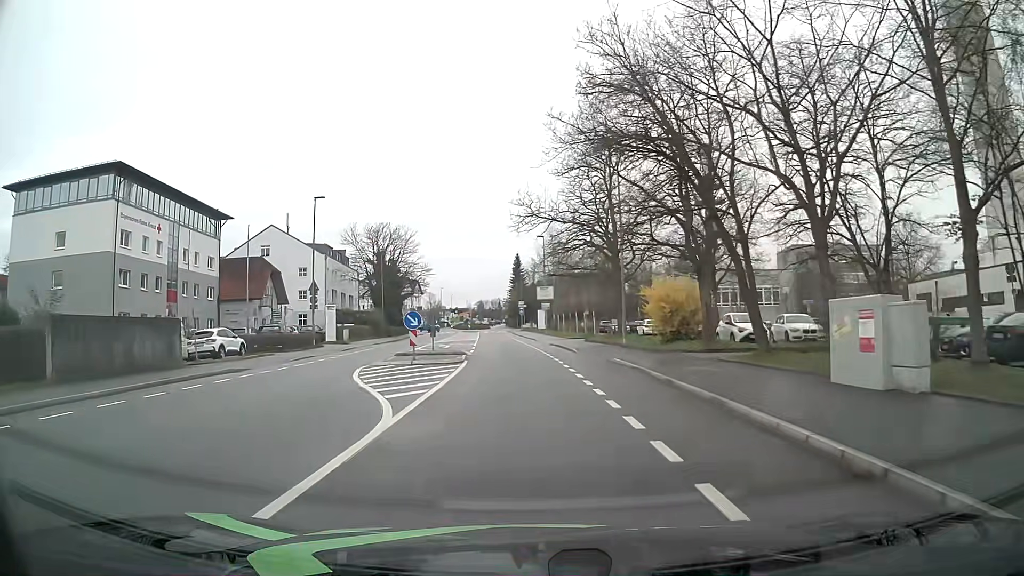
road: tertiary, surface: asphalt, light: Day
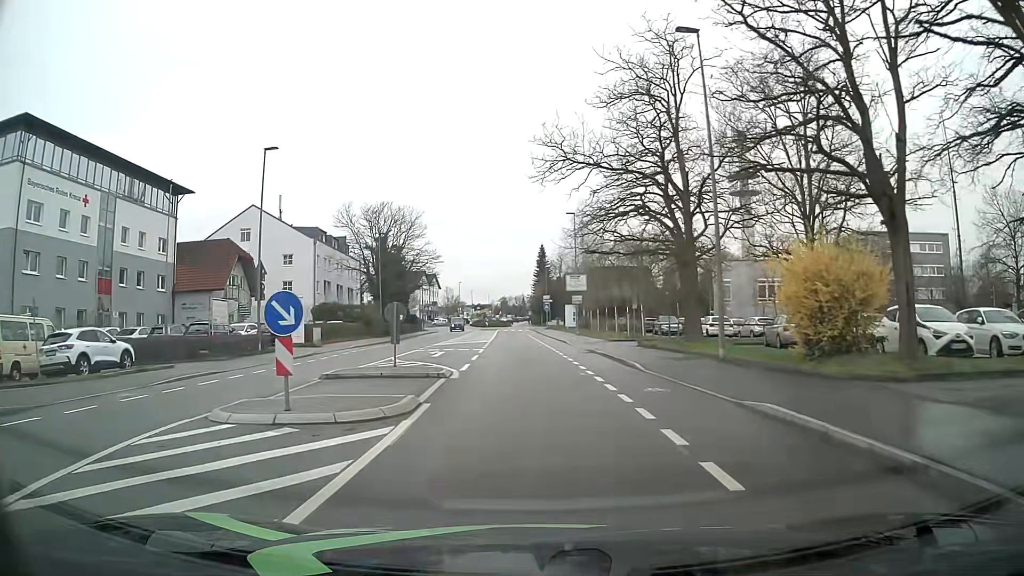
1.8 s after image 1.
(-0.2, +13.4) m; -2°
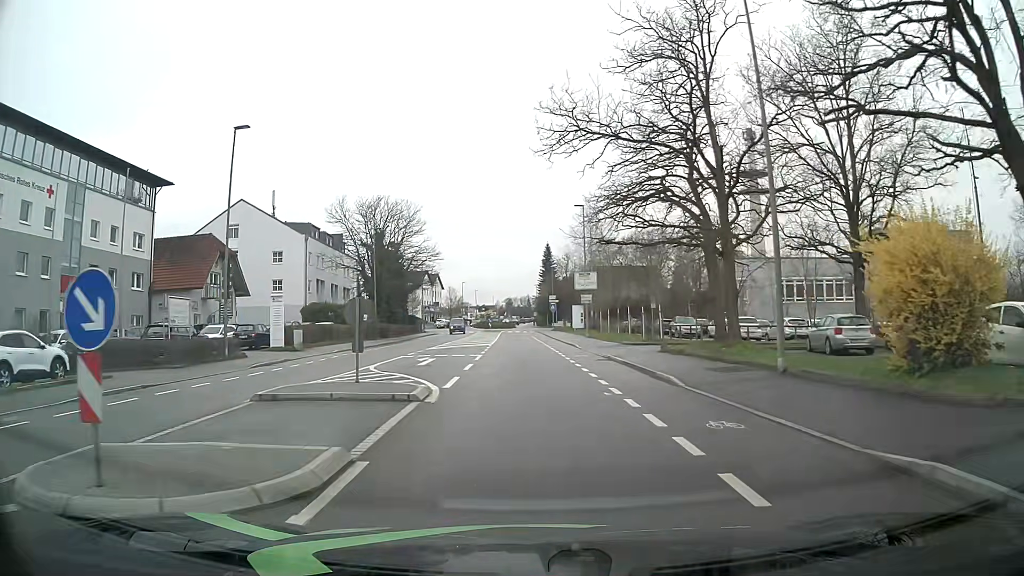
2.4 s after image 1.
(0.0, +4.5) m; -1°
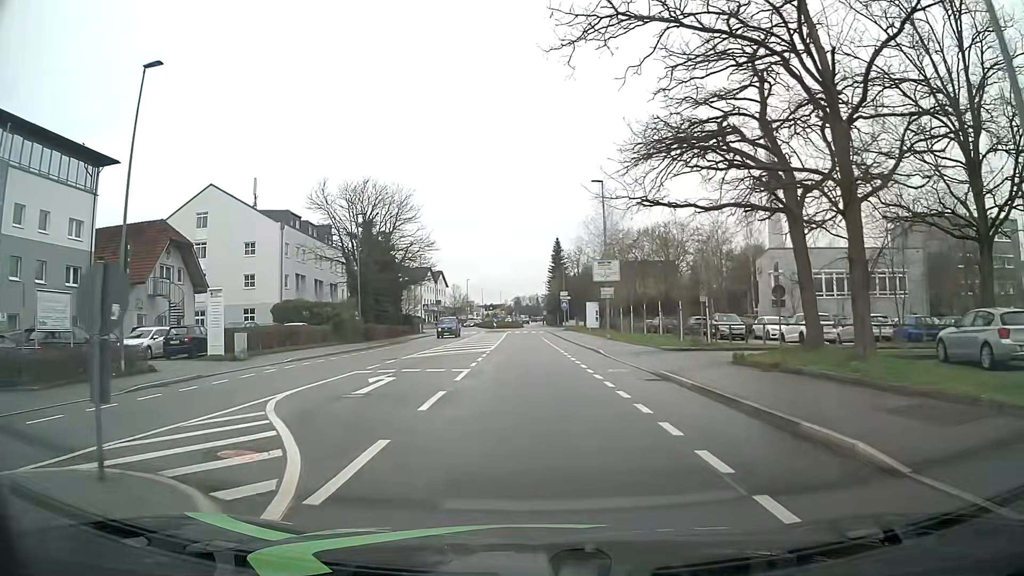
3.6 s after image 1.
(0.0, +8.9) m; +1°
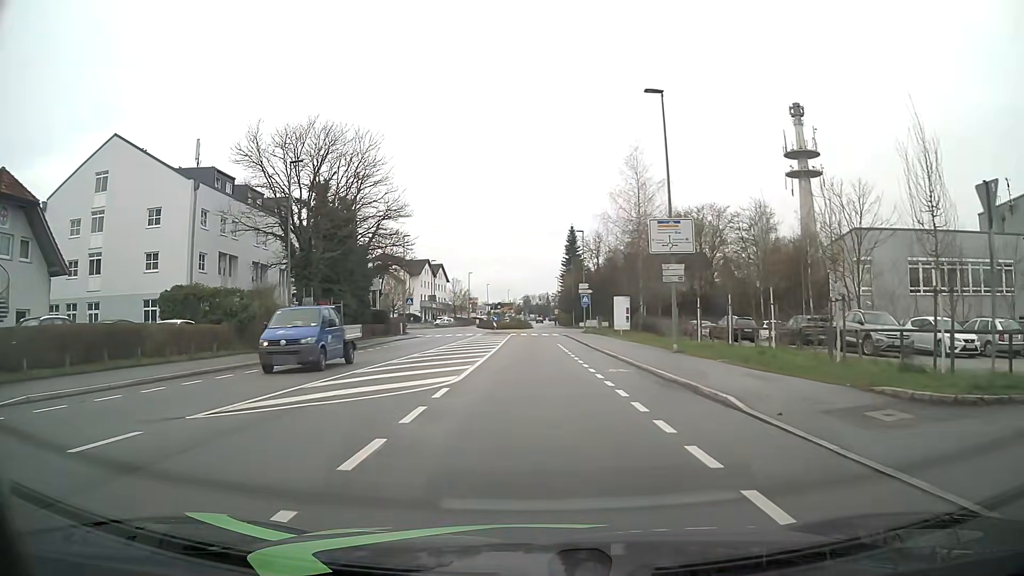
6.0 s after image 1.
(-0.6, +17.9) m; -3°
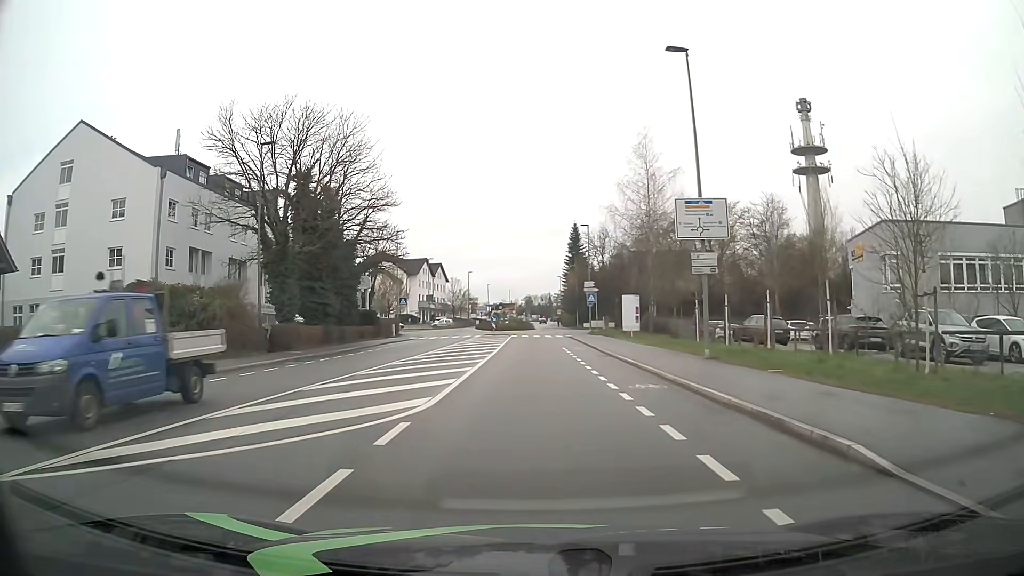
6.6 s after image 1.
(+0.1, +4.5) m; +1°
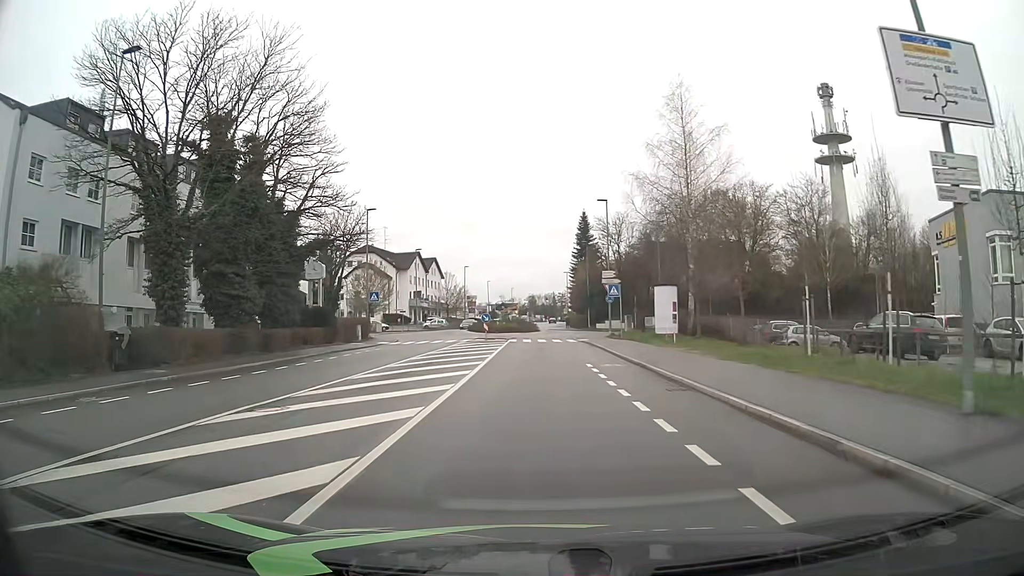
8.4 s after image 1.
(-0.1, +13.5) m; 0°
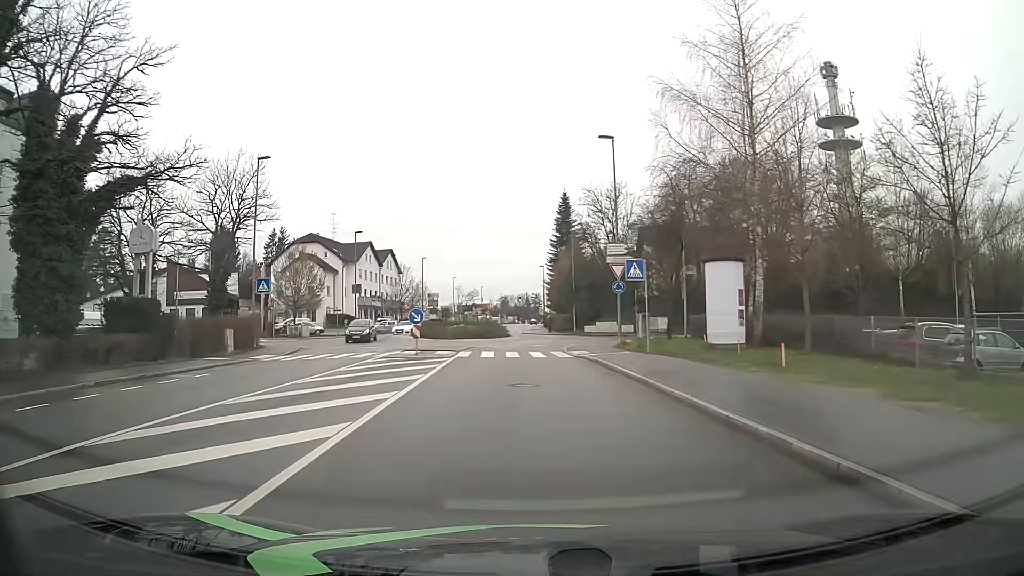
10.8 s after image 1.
(+0.1, +18.0) m; +2°
(0, +10) (0, +20) (0, +30) (+2, +40) (+4, +49) (0, +59) (-3, +68) (-3, +78) (-3, +88) (-3, +98) m
